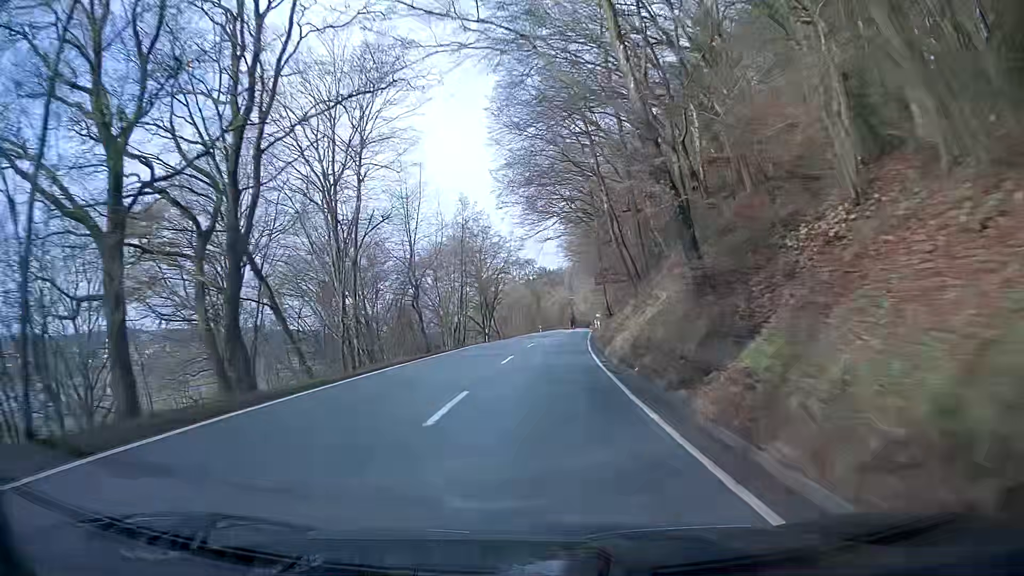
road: secondary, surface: asphalt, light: Day
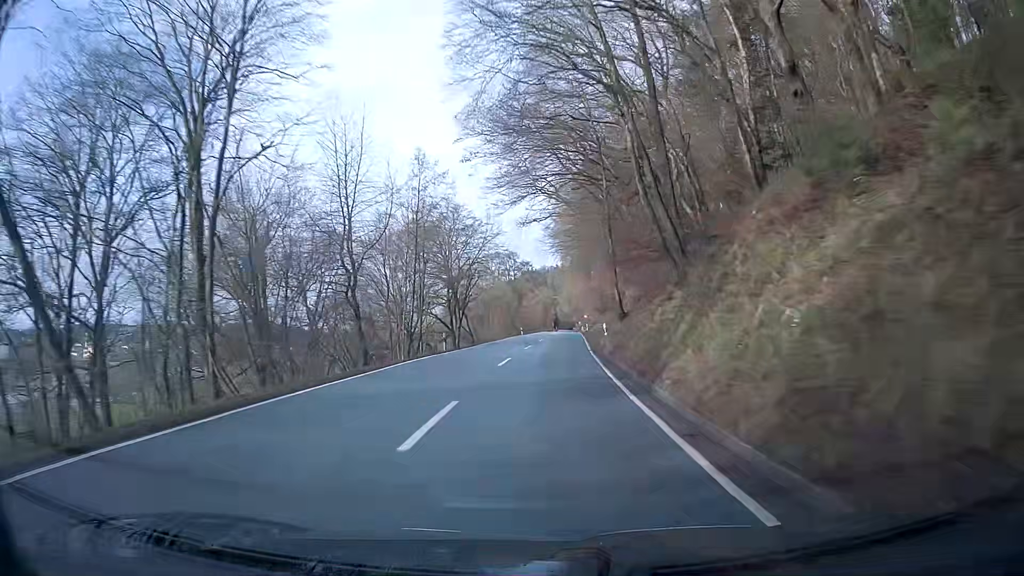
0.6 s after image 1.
(+0.1, +13.8) m; +1°
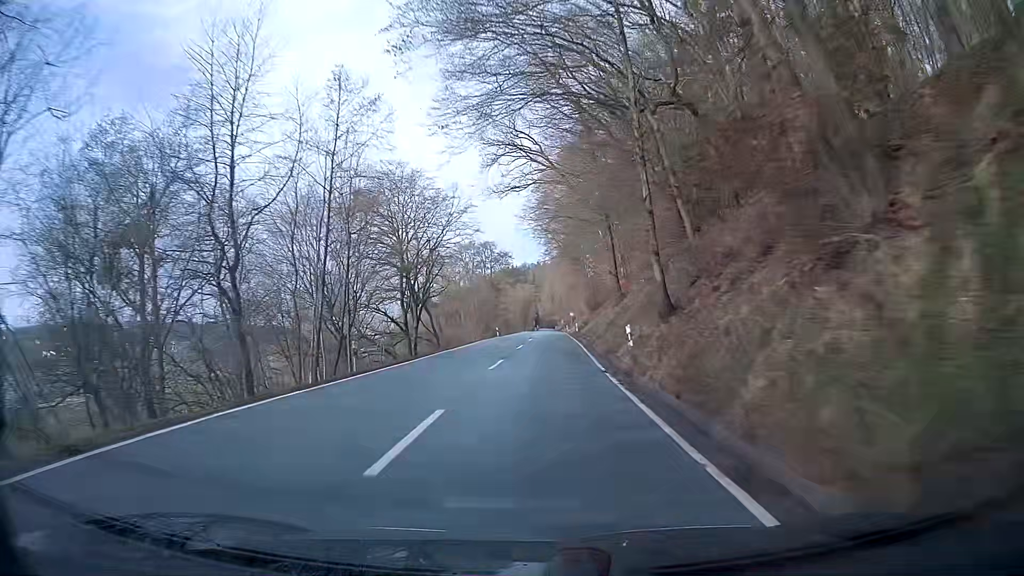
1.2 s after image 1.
(+0.2, +13.5) m; +2°
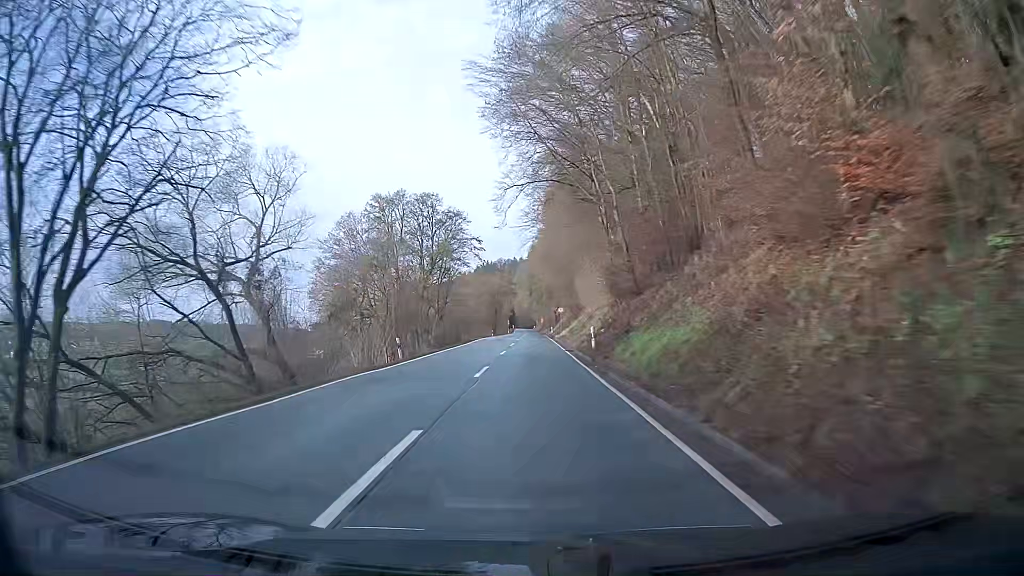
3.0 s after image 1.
(+0.7, +38.4) m; +2°
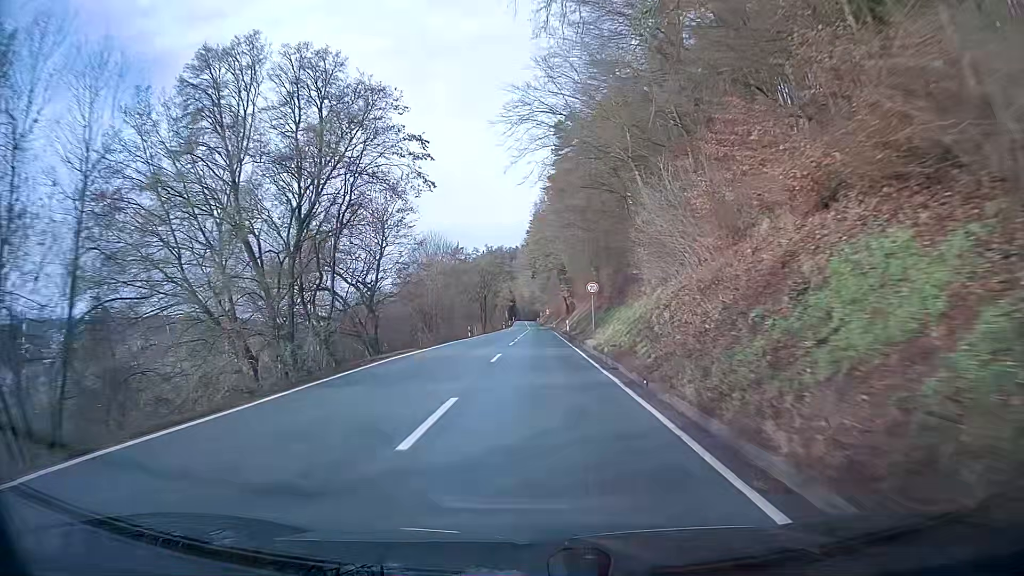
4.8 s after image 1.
(-0.1, +34.2) m; 0°
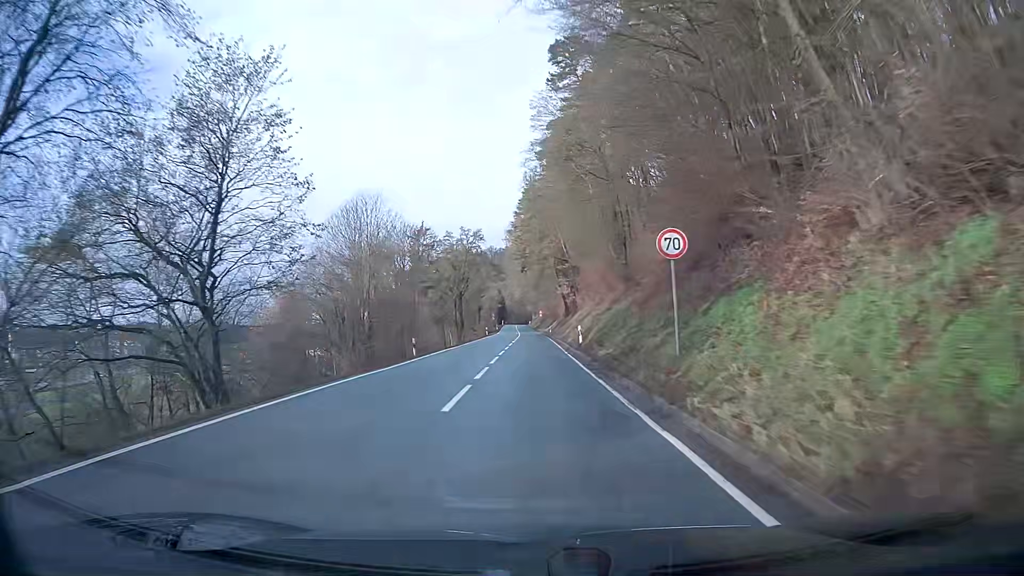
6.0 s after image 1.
(+0.1, +21.5) m; +1°
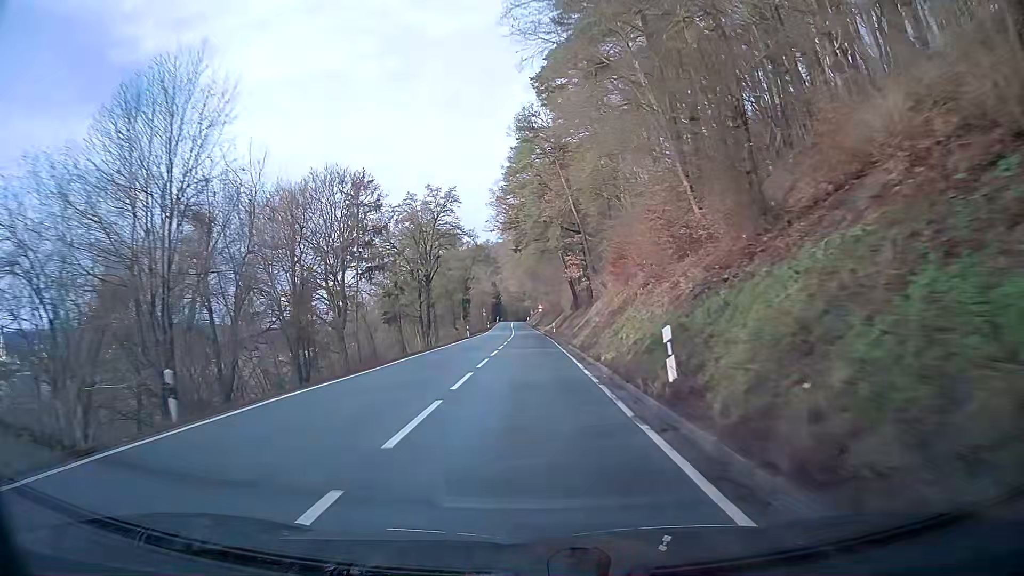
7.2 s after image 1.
(-0.2, +21.4) m; -1°
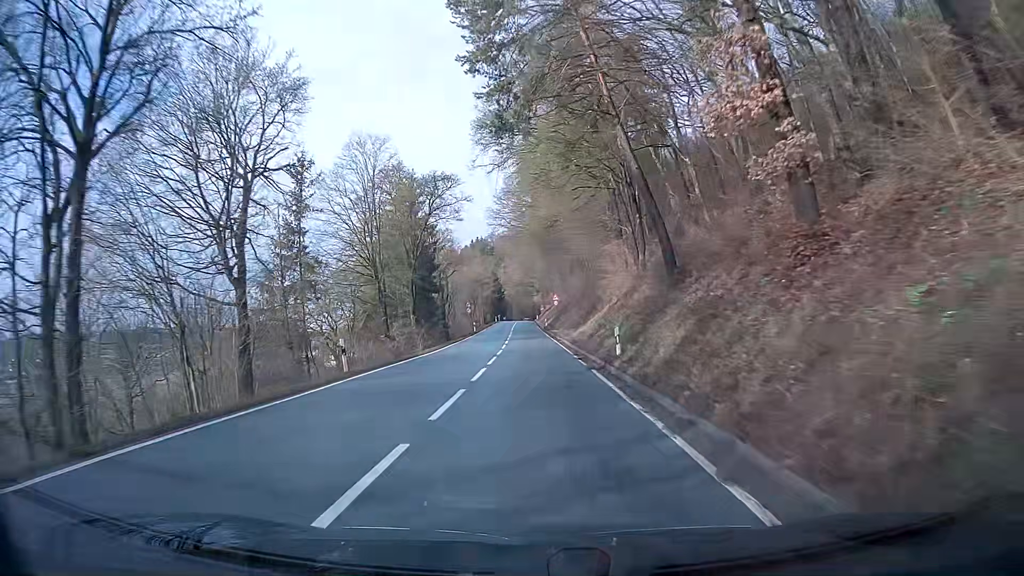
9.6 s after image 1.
(+0.3, +41.2) m; 0°
